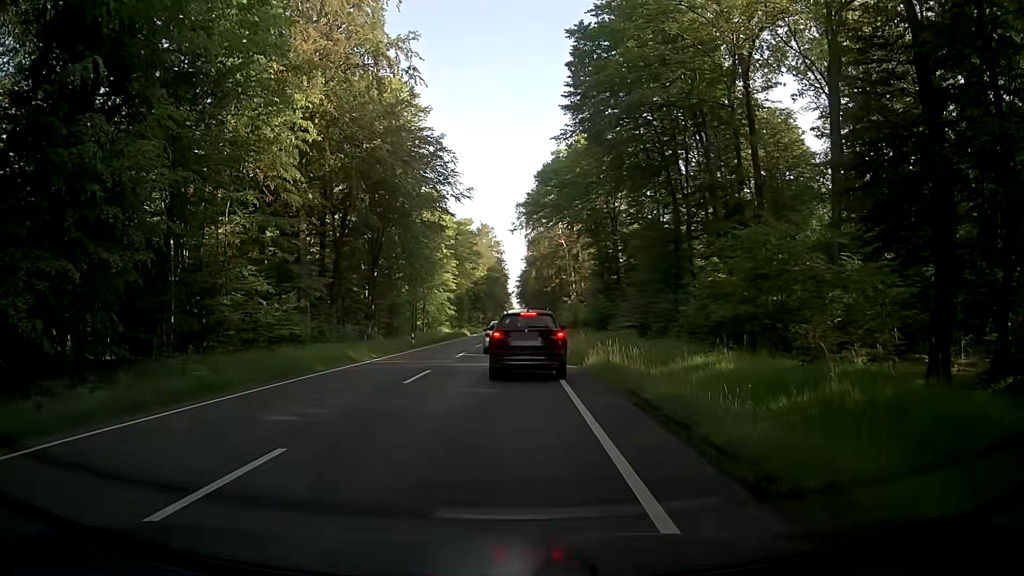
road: primary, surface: asphalt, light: Day
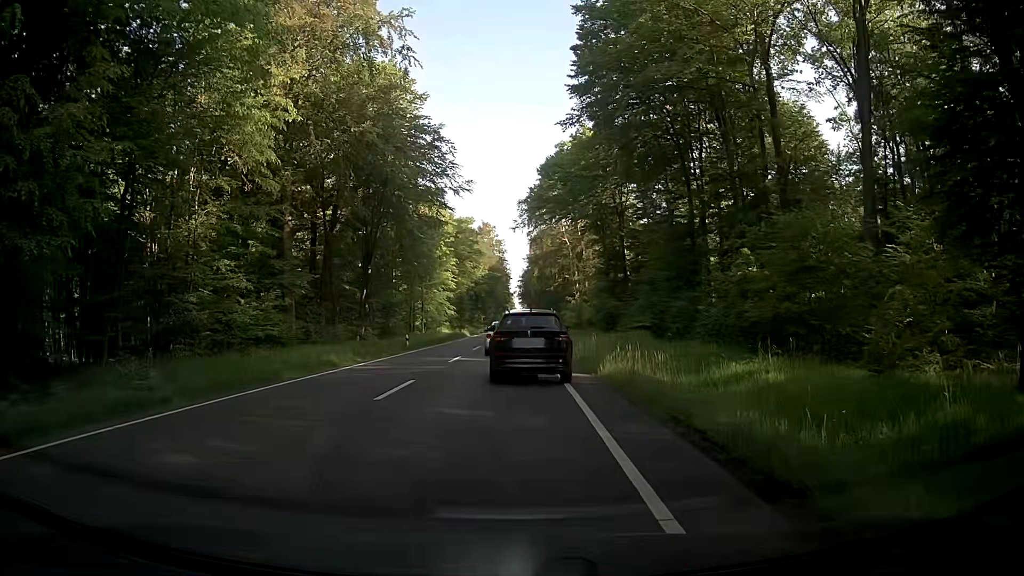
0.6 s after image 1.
(-0.1, +3.3) m; 0°
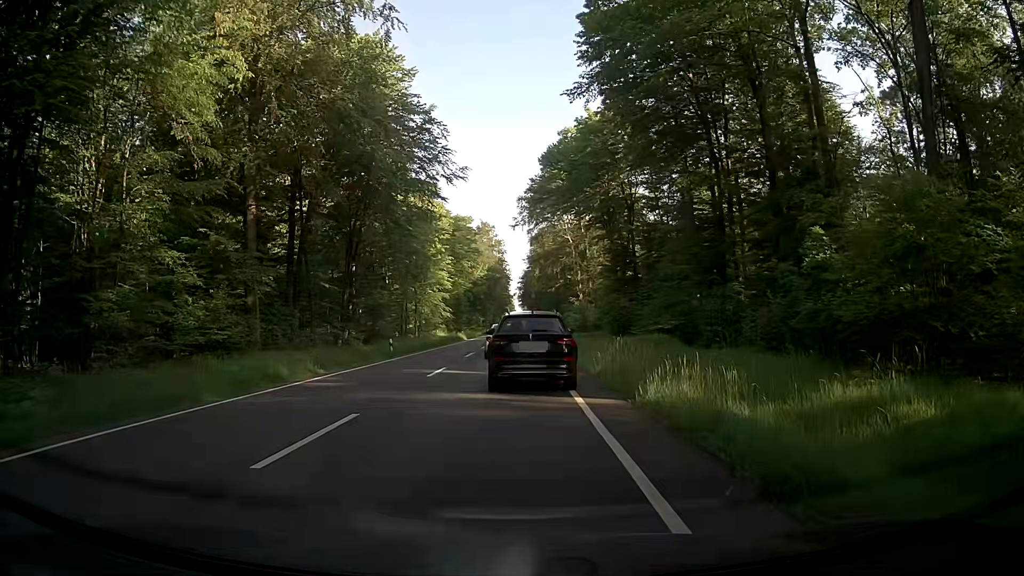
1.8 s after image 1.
(-0.3, +5.6) m; -2°
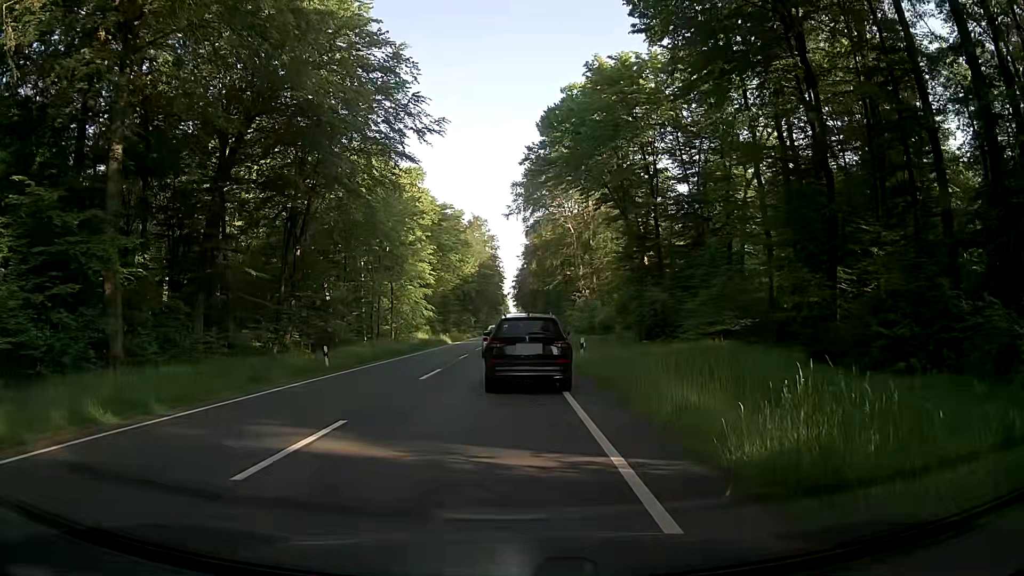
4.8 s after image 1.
(+0.1, +12.6) m; +1°
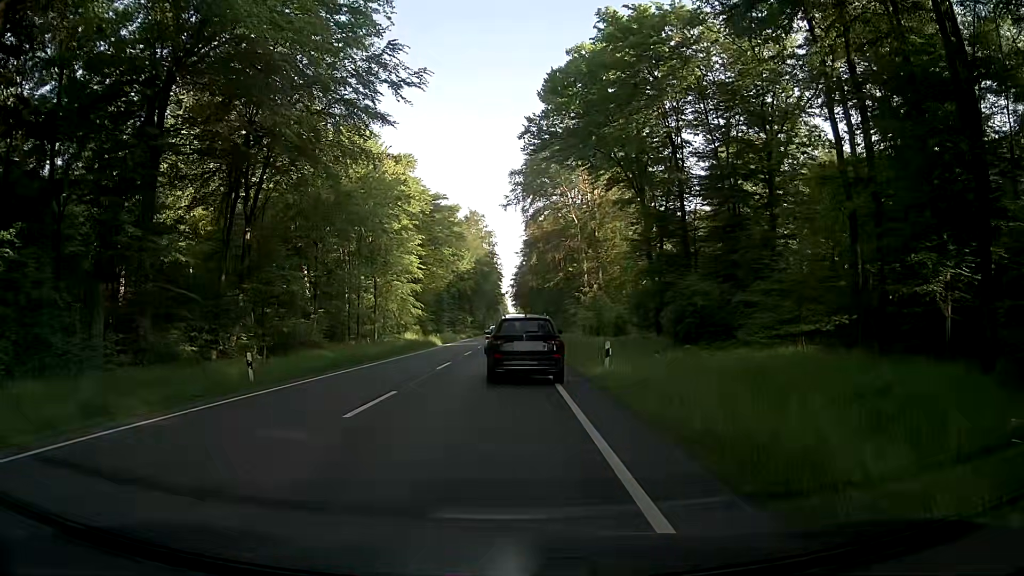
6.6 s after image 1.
(-0.1, +7.9) m; -1°
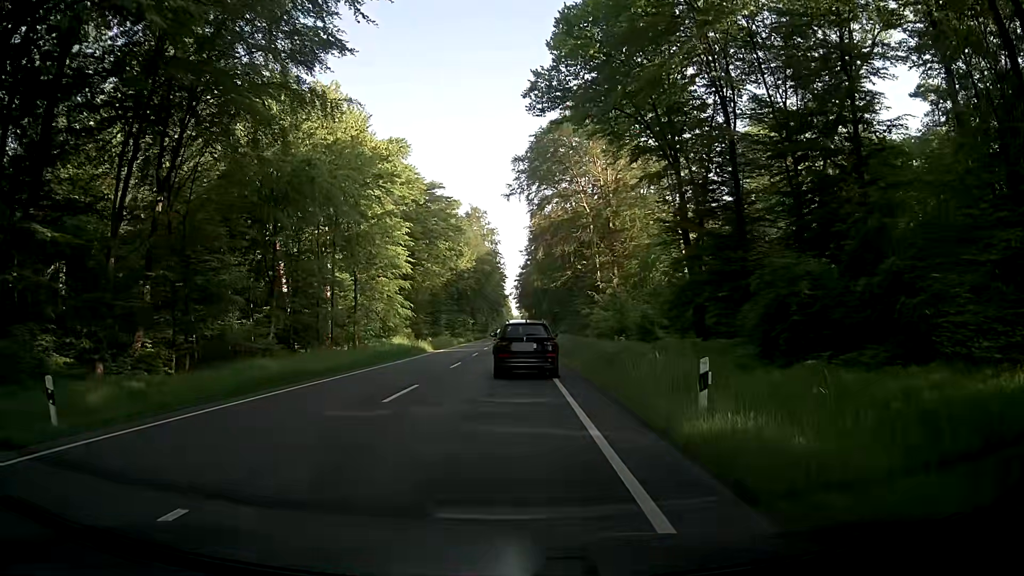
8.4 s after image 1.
(0.0, +9.7) m; -1°
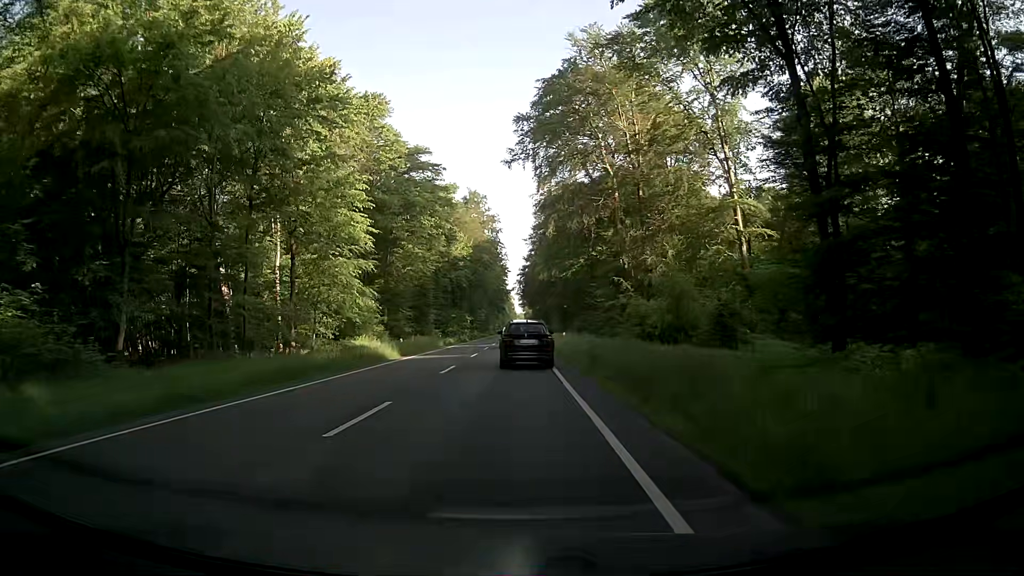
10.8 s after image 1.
(+0.2, +16.8) m; +1°
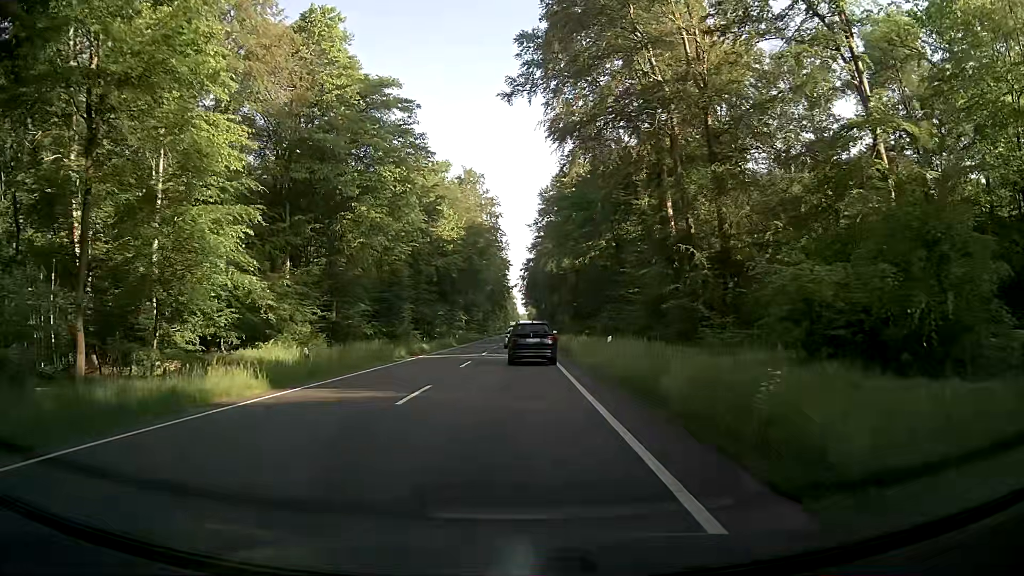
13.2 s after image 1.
(-0.1, +21.0) m; +1°
(0, +10) (0, +20) (-1, +30) (-1, +40) (-1, +50) (-1, +60) (-1, +70) (-1, +80) (-1, +90) (-1, +100) m
